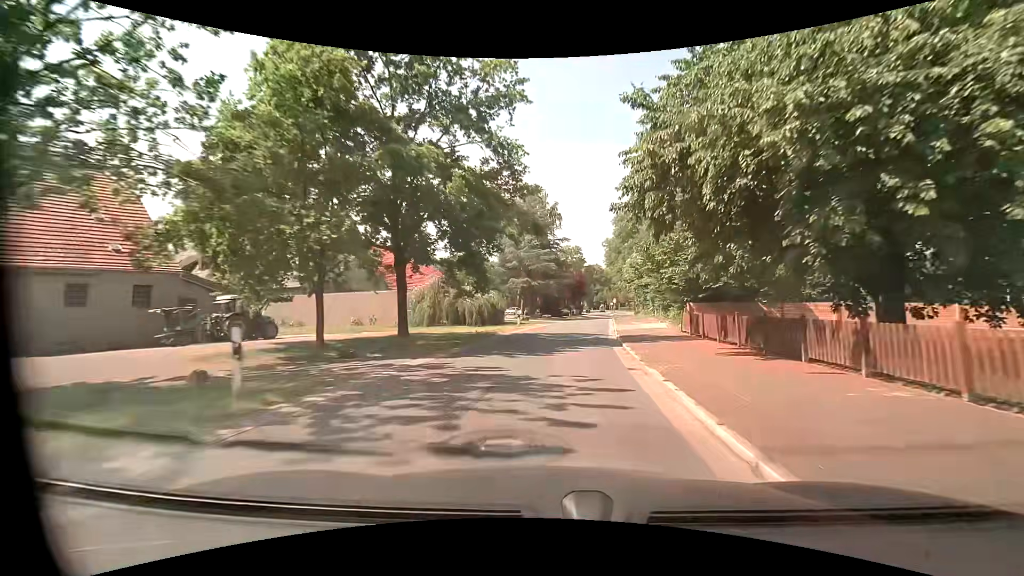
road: tertiary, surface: asphalt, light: Day
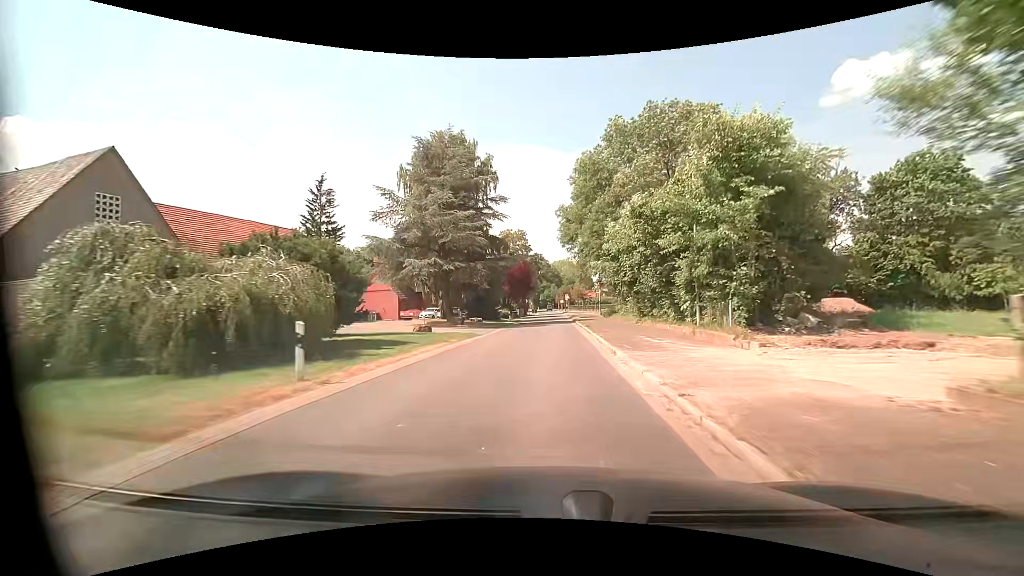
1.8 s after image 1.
(+1.6, +23.8) m; +6°
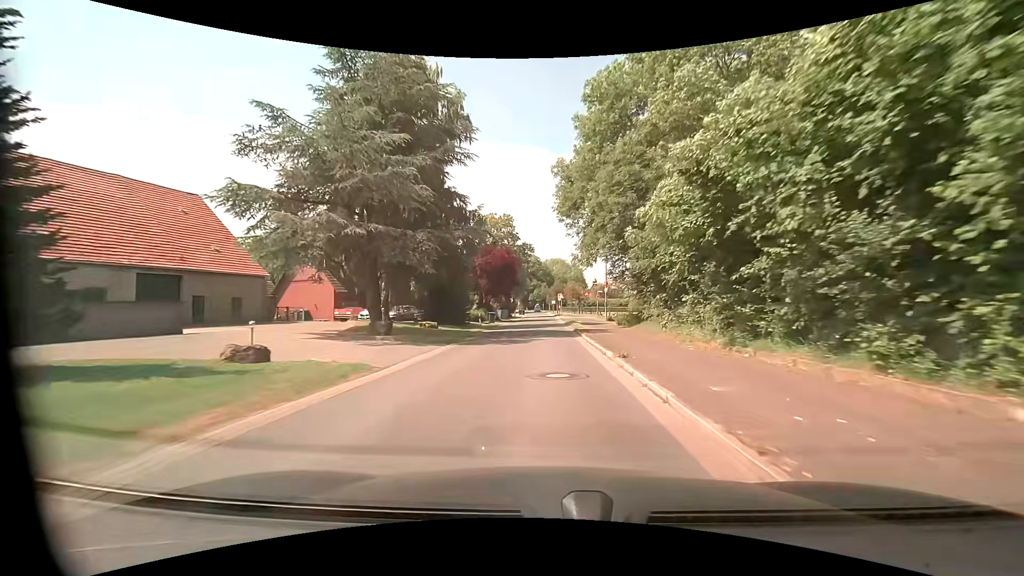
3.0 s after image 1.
(+0.2, +16.0) m; +1°
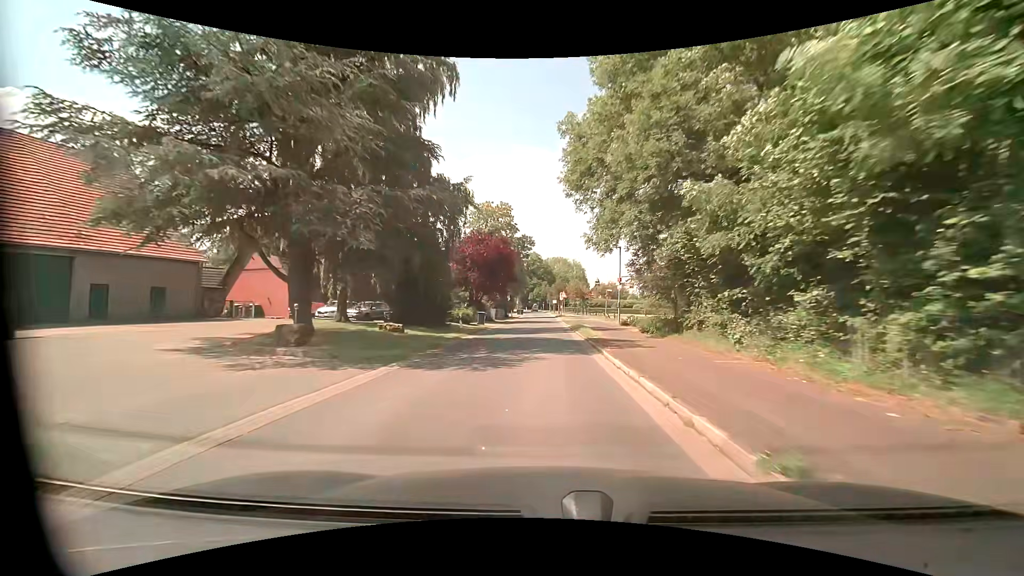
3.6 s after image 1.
(0.0, +8.0) m; 0°
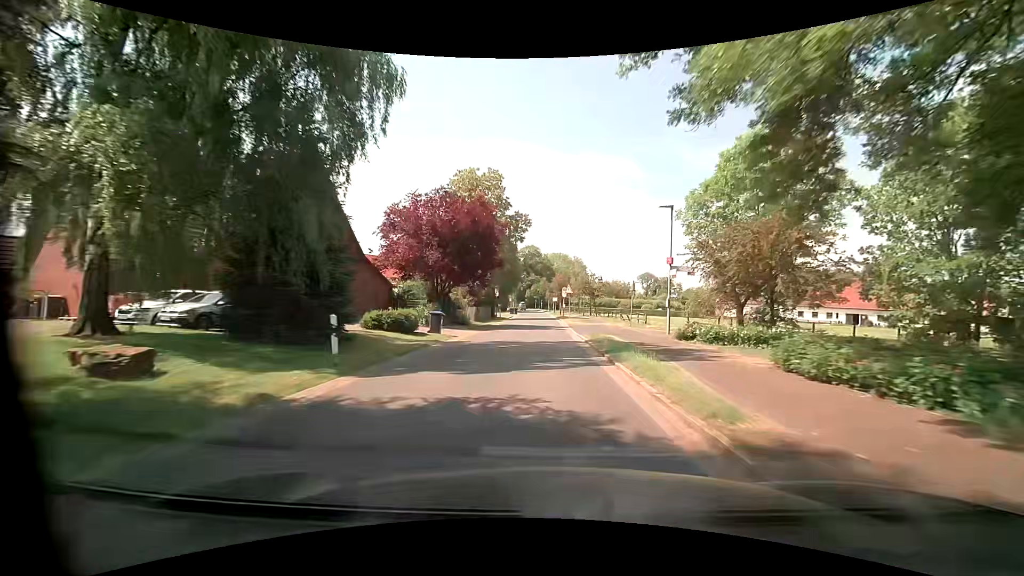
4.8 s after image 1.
(+0.1, +15.9) m; +1°
(0, +10) (0, +20) (0, +30) (0, +40) (-1, +50) (-1, +60) (-1, +70) (-2, +80) (-2, +90) (-2, +100) m
